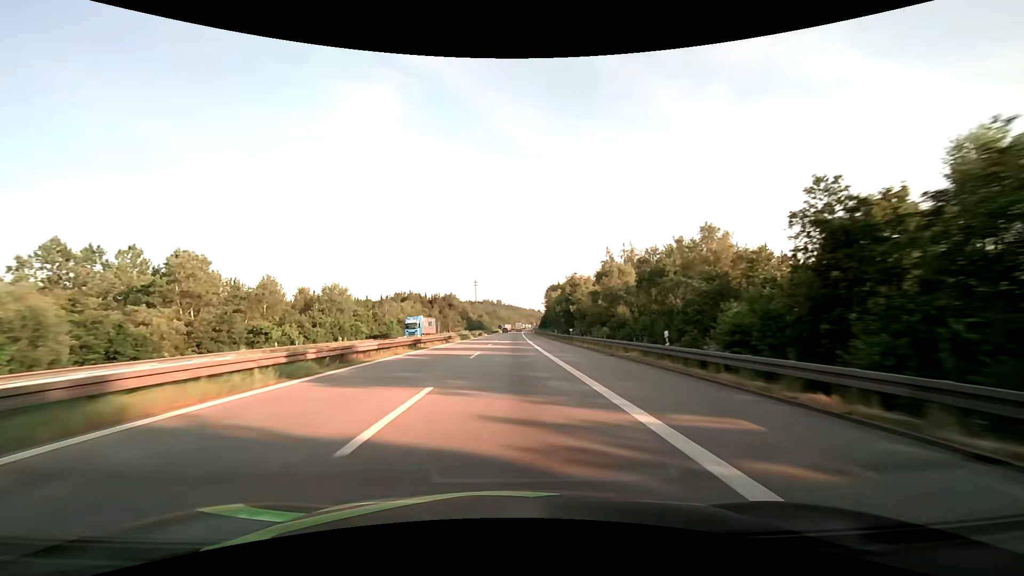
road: motorway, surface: asphalt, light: Day
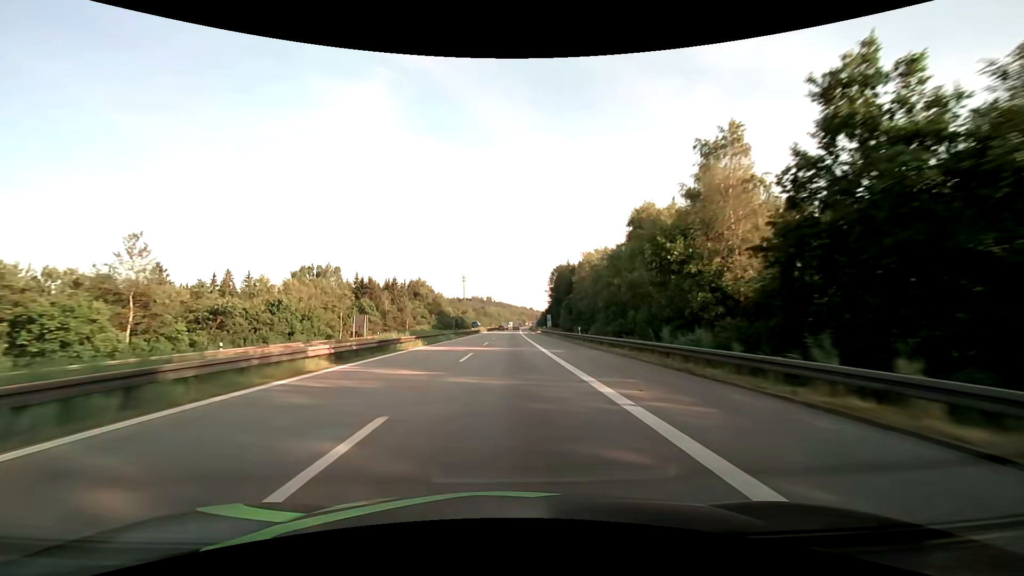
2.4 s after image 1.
(+0.8, +75.8) m; +1°
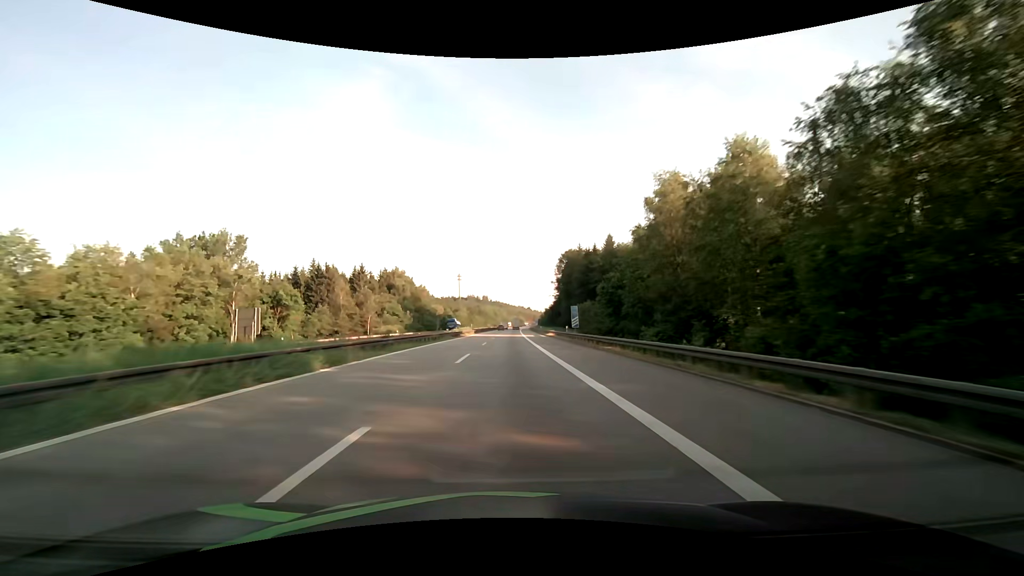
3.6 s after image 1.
(+0.1, +36.8) m; 0°
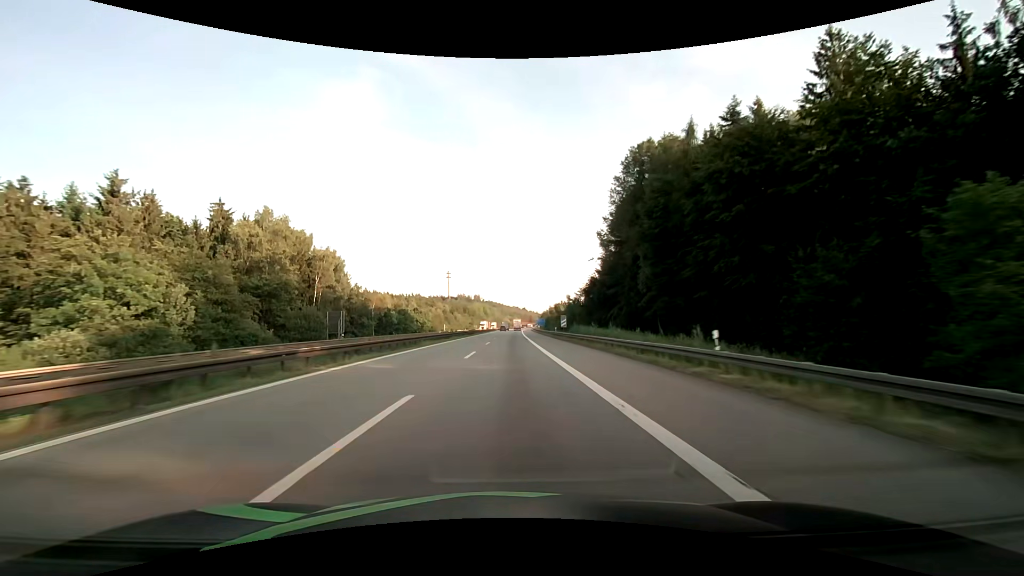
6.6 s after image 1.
(+0.8, +86.5) m; +1°
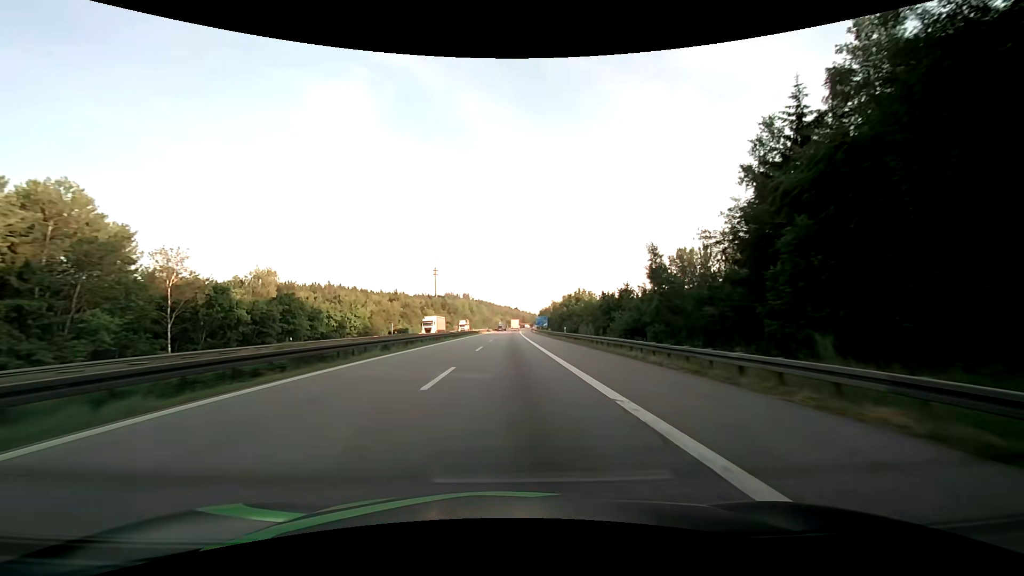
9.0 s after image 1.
(+0.3, +64.8) m; +1°
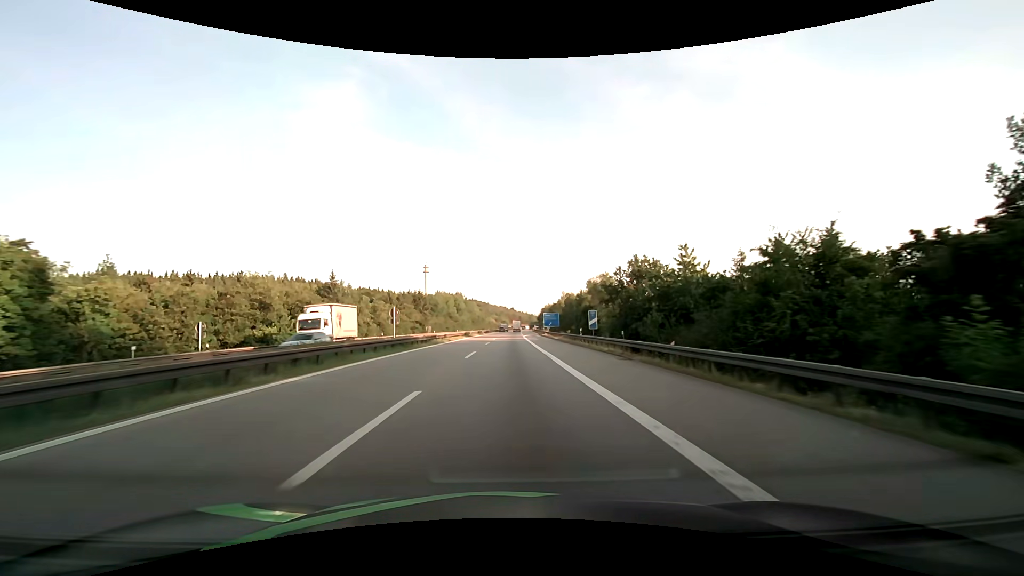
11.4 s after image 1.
(+0.4, +59.9) m; +1°
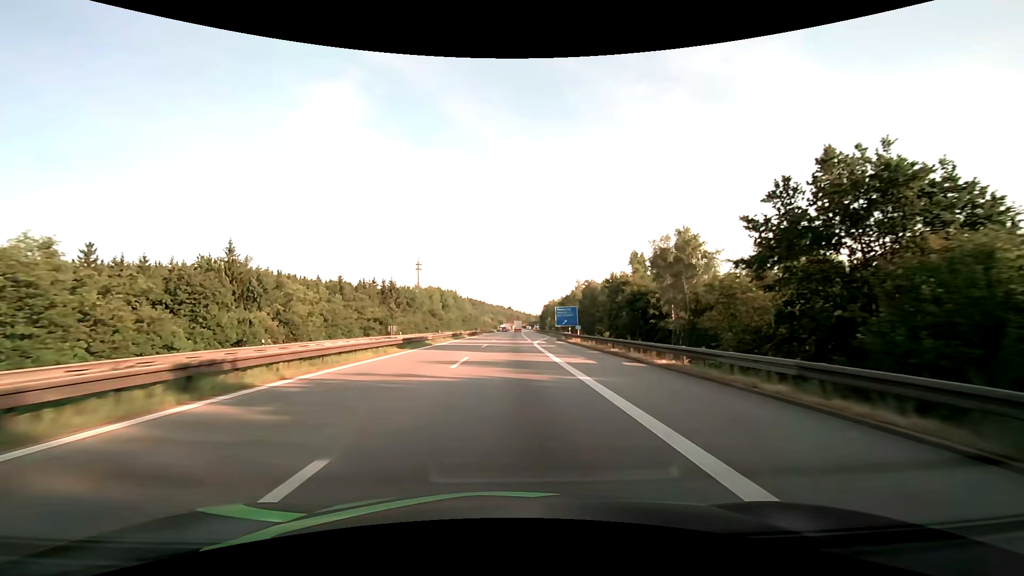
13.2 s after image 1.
(+0.1, +41.5) m; 0°
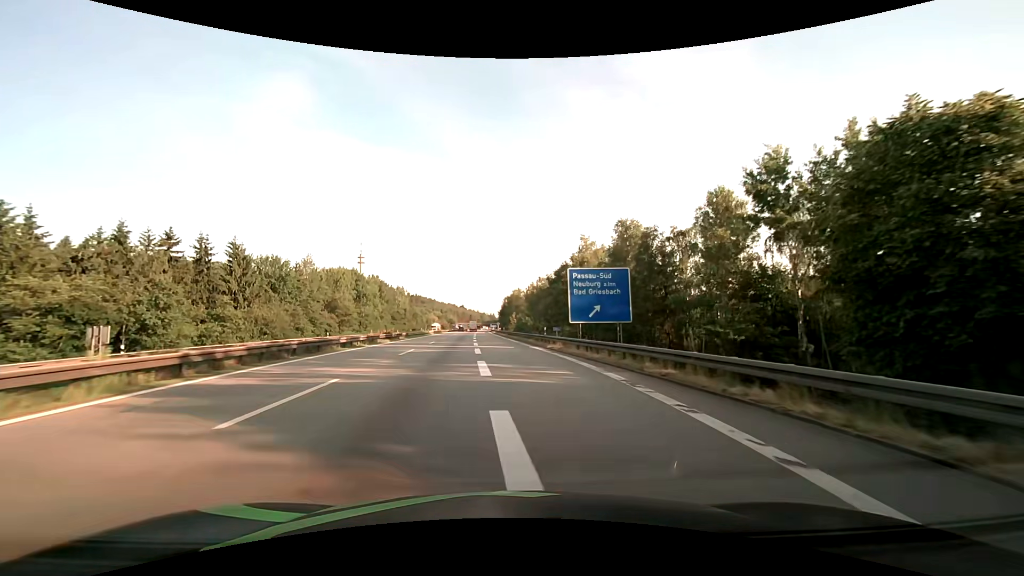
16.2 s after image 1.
(+1.8, +63.2) m; +5°
(0, +10) (0, +20) (0, +30) (-1, +40) (-1, +50) (-2, +60) (-2, +70) (-3, +80) (-4, +90) (-4, +100) m
